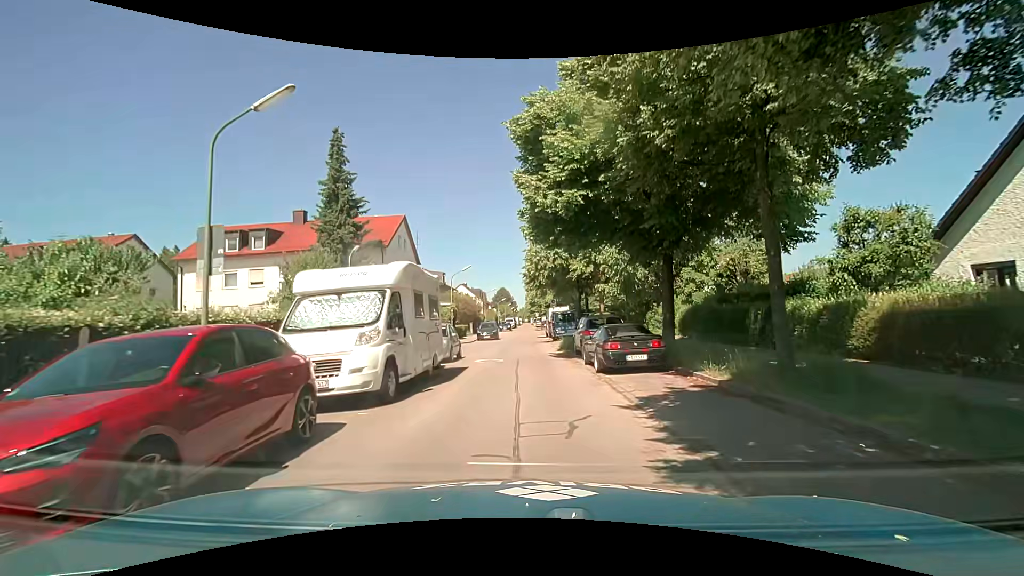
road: residential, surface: asphalt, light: Day
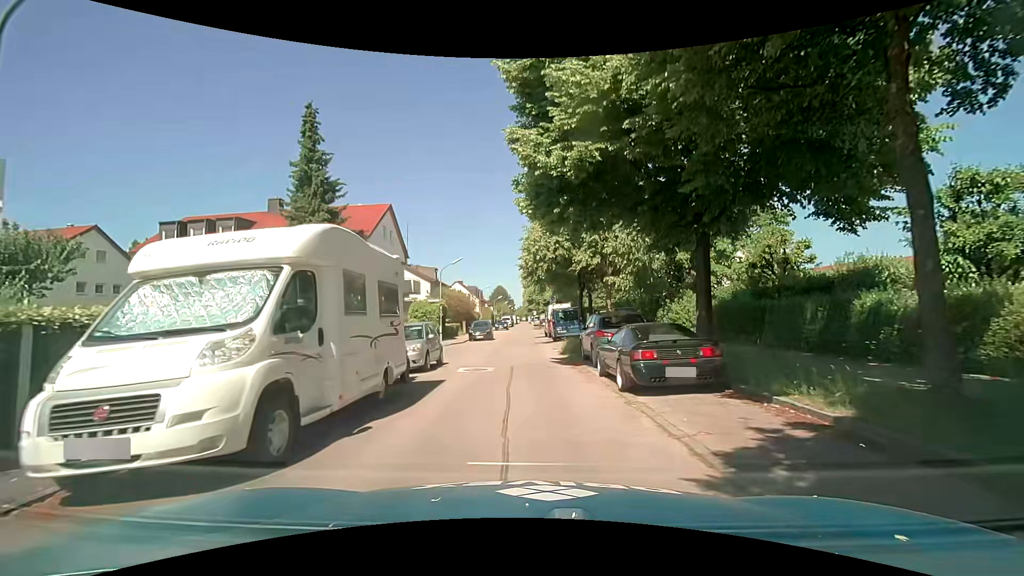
(0.0, +3.9) m; +1°
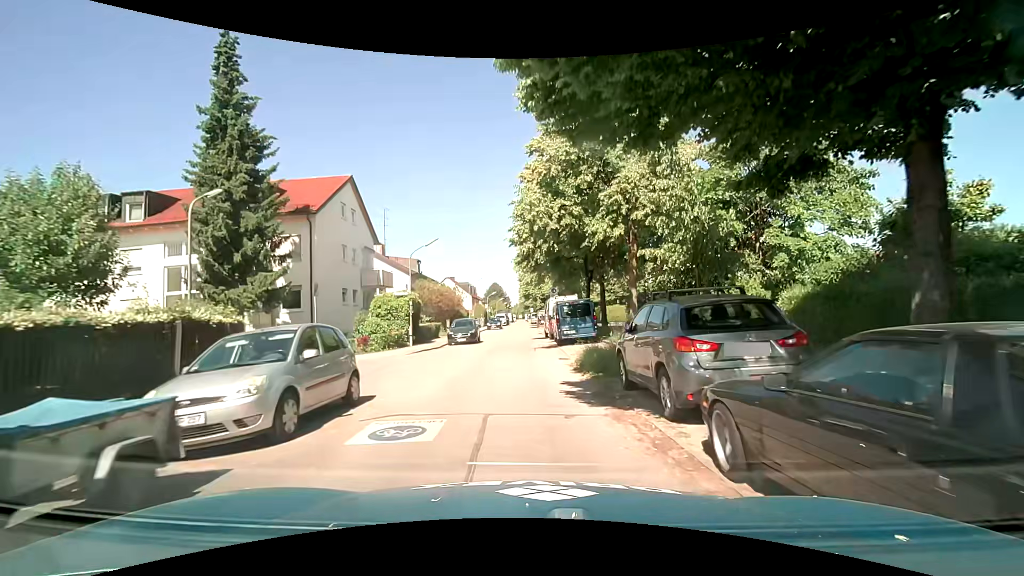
(0.0, +8.1) m; 0°
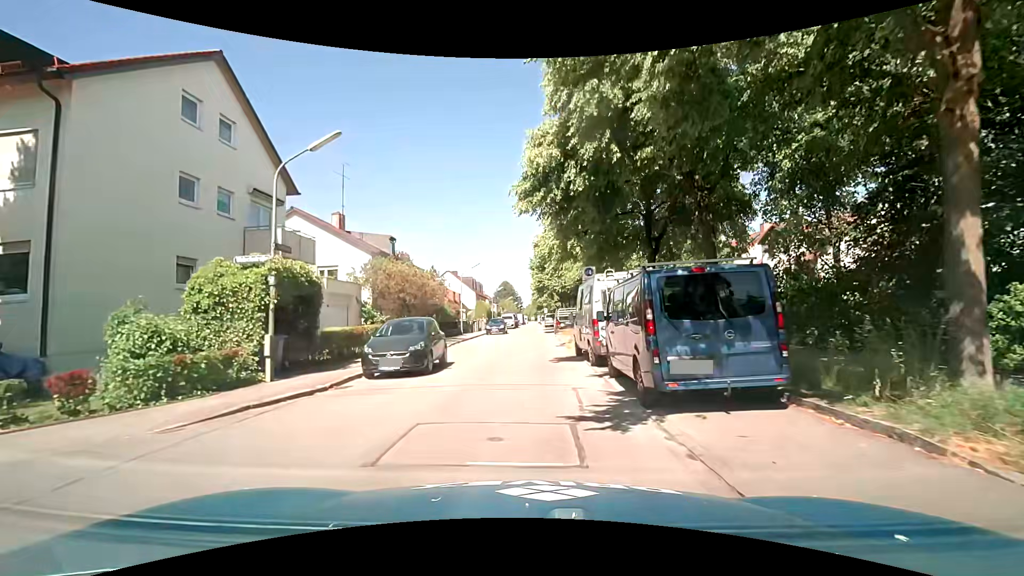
(-0.2, +15.9) m; -1°
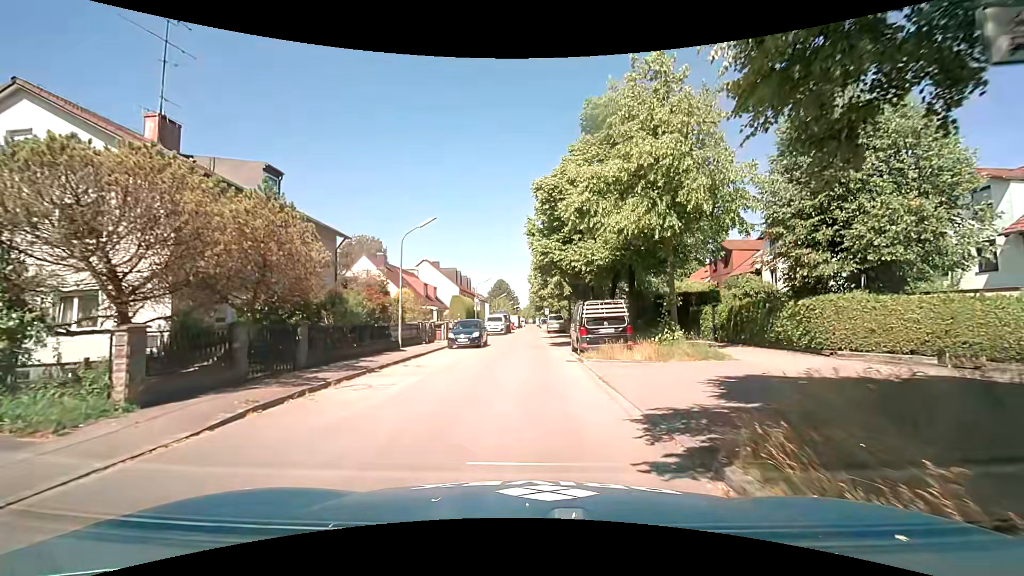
(-0.3, +19.2) m; 0°
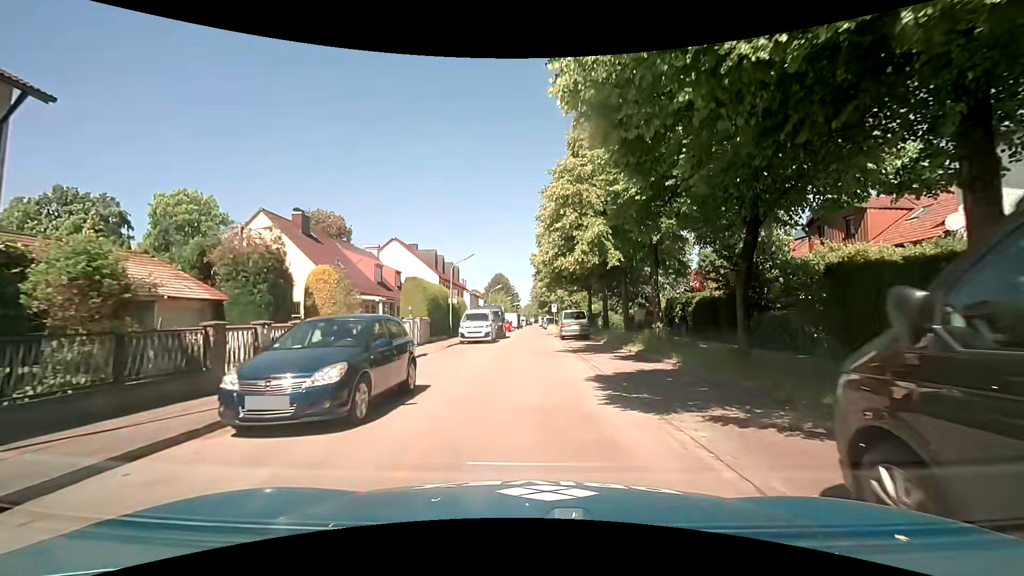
(-0.3, +18.6) m; -1°
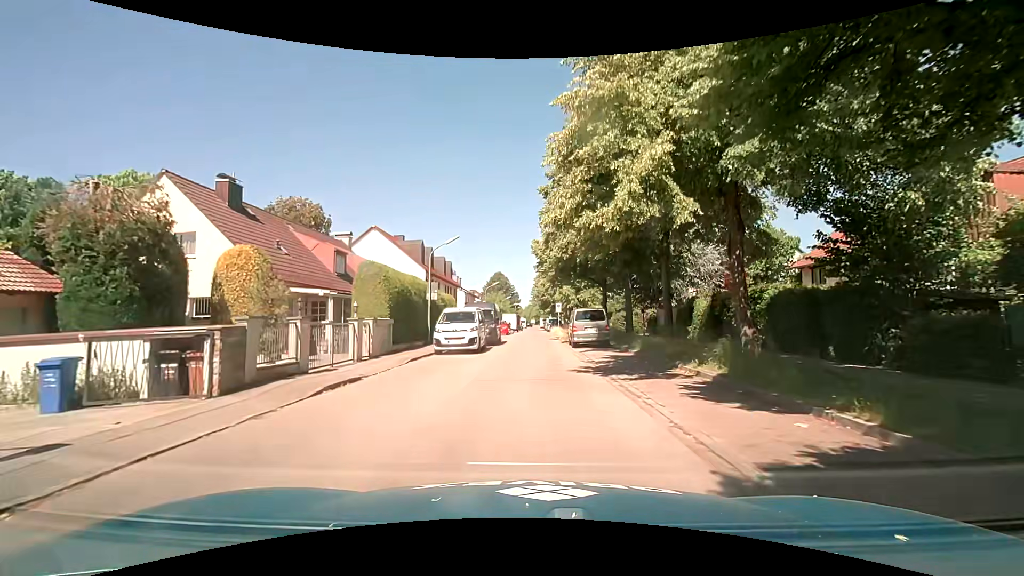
(0.0, +7.9) m; 0°
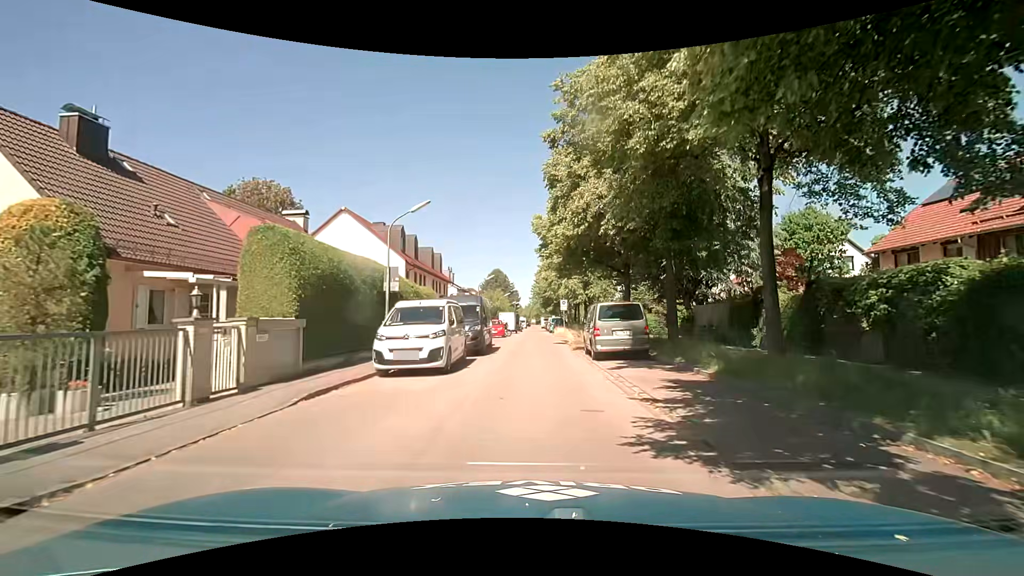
(-0.1, +8.0) m; 0°
(0, +10) (0, +20) (0, +30) (0, +40) (0, +50) (0, +60) (0, +70) (0, +80) (0, +90) (0, +100) m
